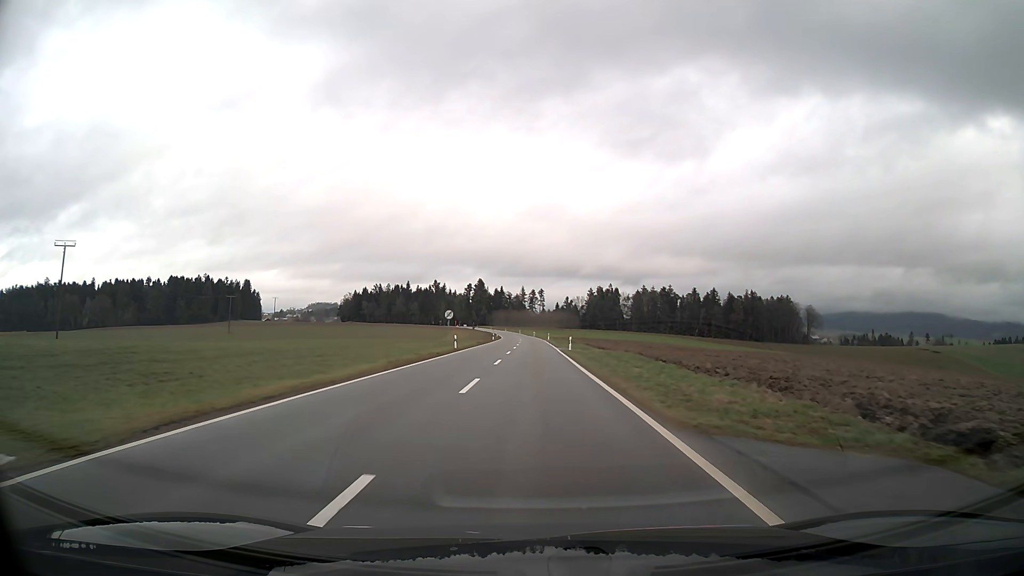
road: tertiary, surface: asphalt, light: Day
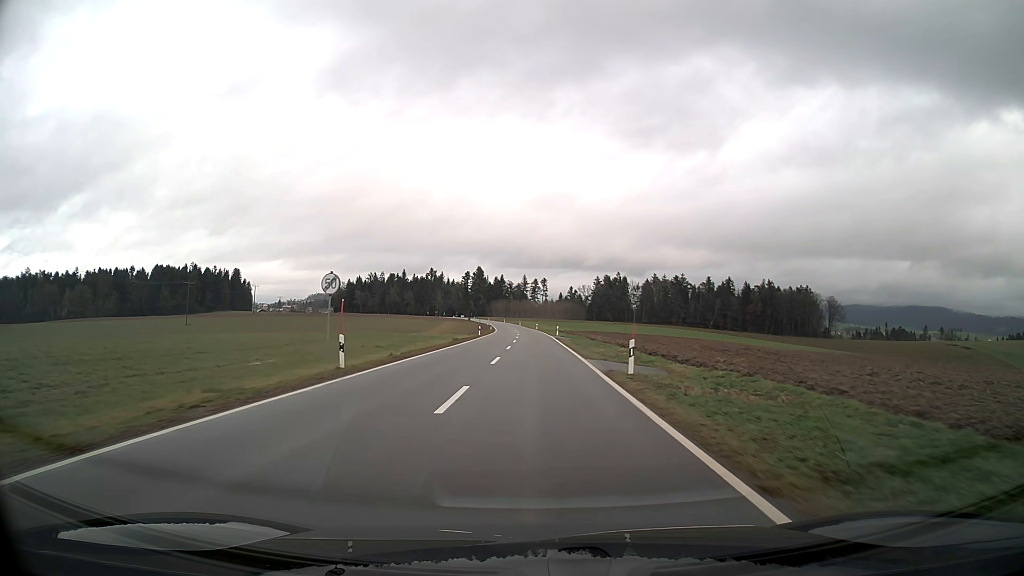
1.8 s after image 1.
(0.0, +27.9) m; 0°
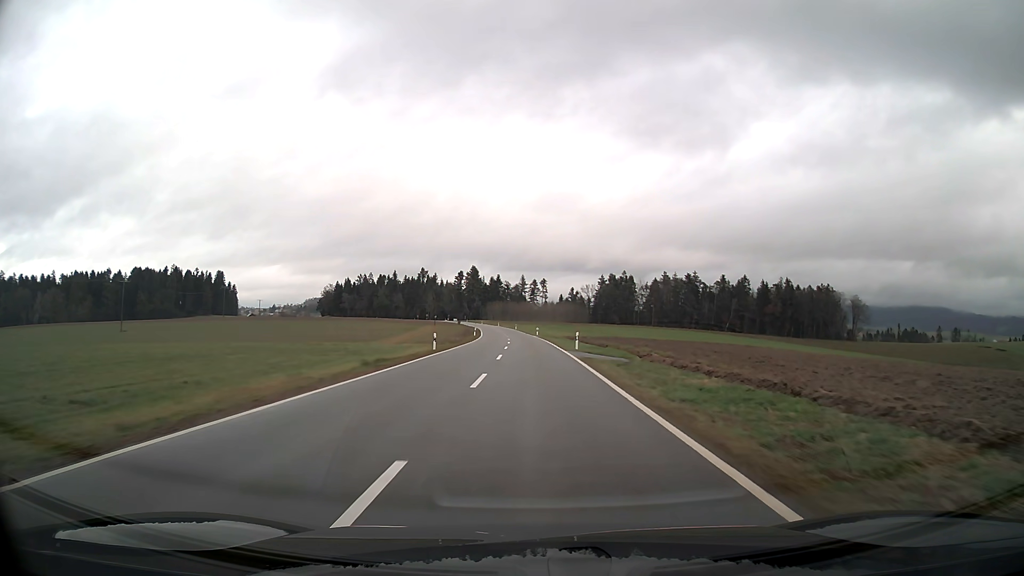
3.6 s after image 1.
(0.0, +31.4) m; 0°
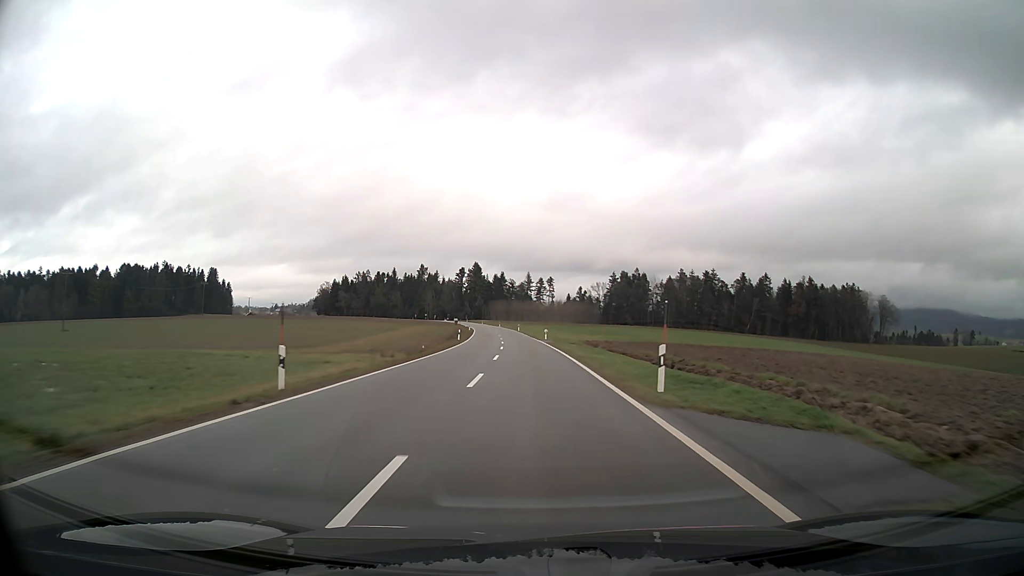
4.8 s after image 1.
(-0.1, +24.1) m; -1°
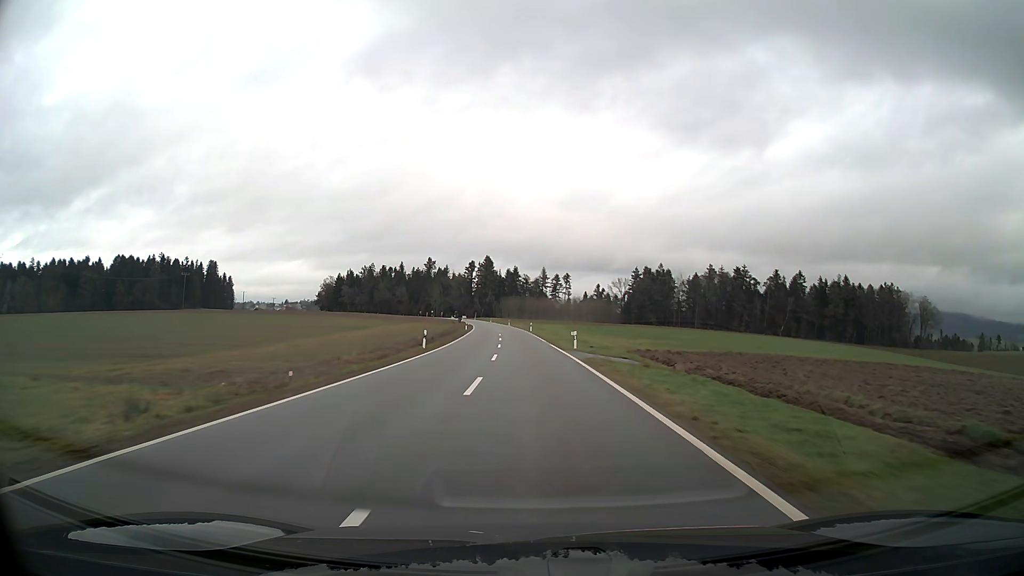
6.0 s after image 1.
(-0.3, +26.2) m; -1°
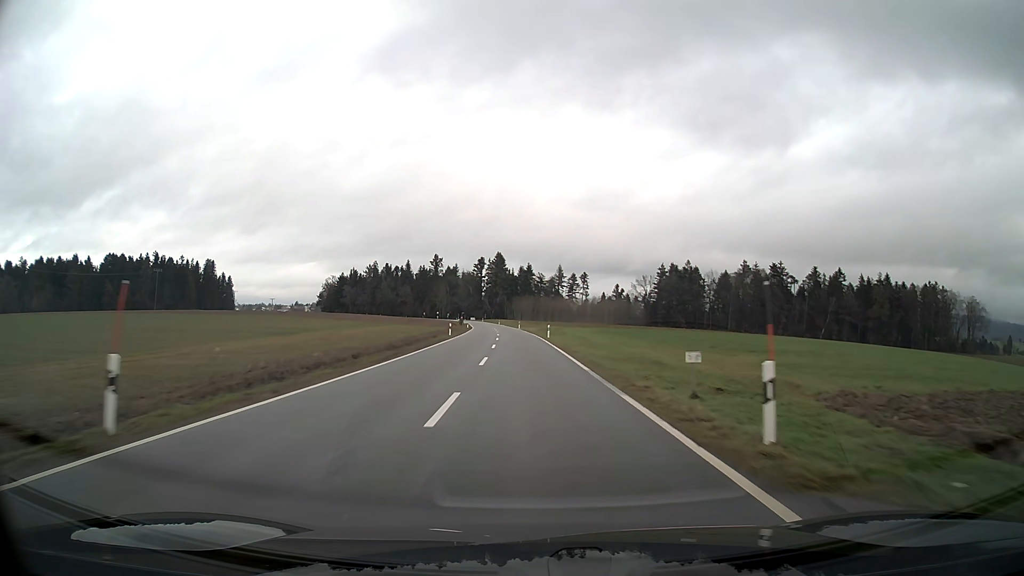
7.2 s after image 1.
(-0.3, +28.2) m; -1°
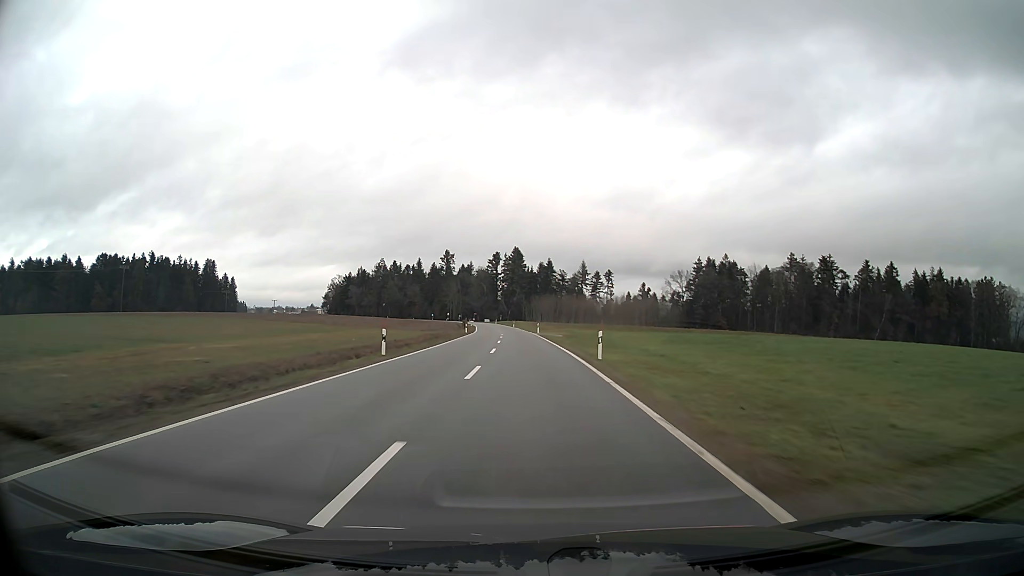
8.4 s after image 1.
(-0.4, +29.5) m; -2°
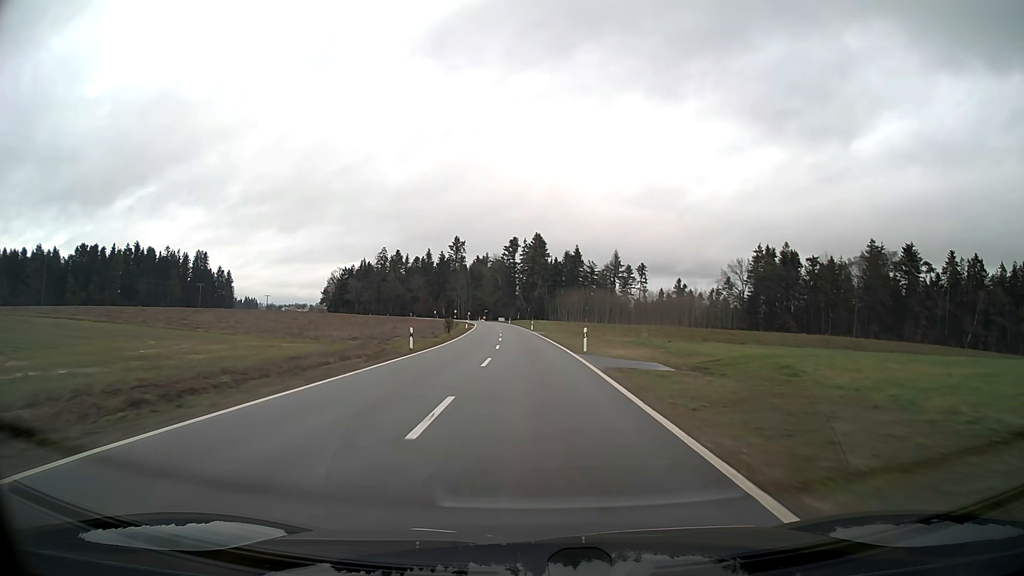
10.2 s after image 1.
(-0.8, +43.4) m; -2°
